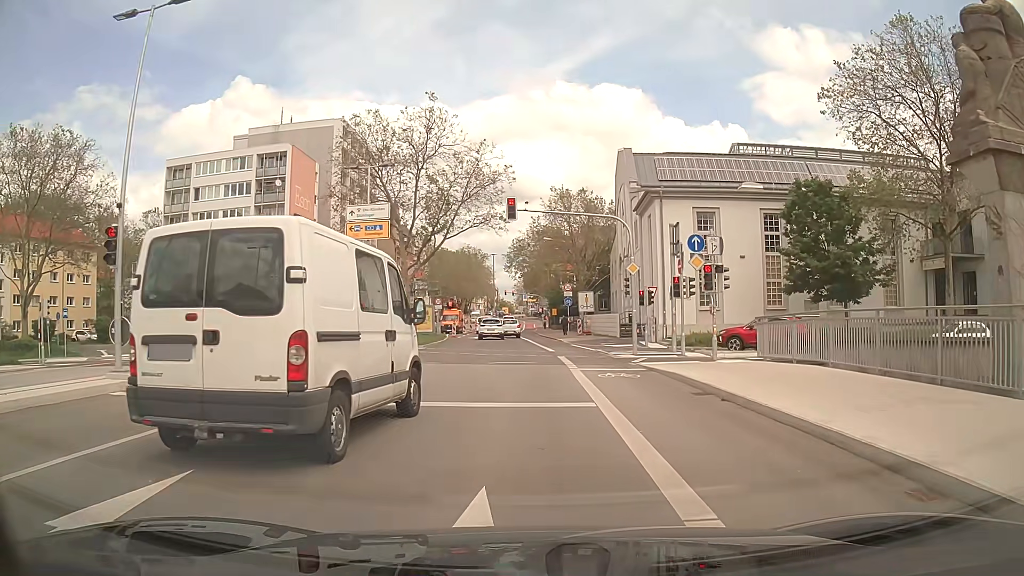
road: secondary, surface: asphalt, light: Day
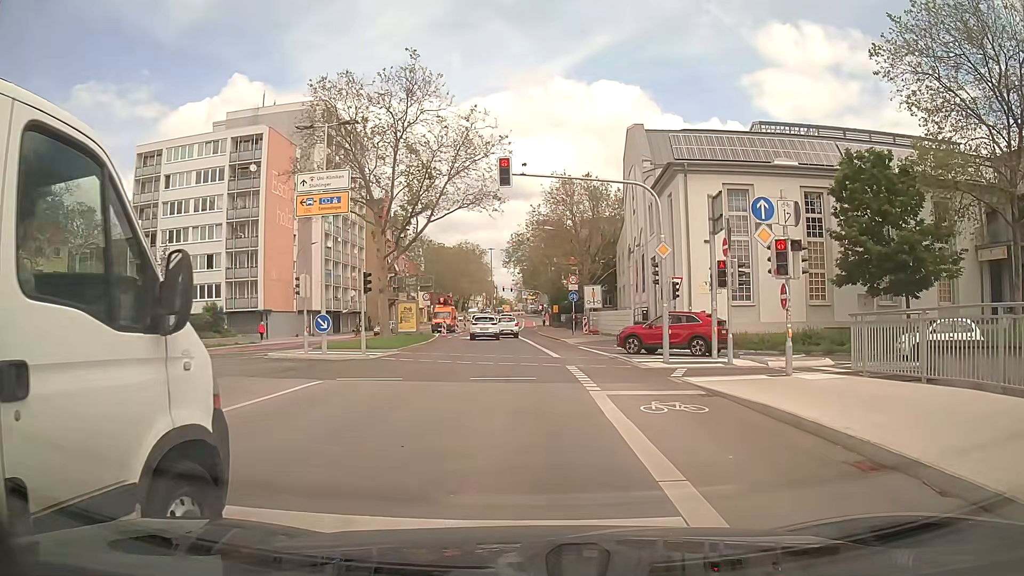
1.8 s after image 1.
(0.0, +6.2) m; -2°
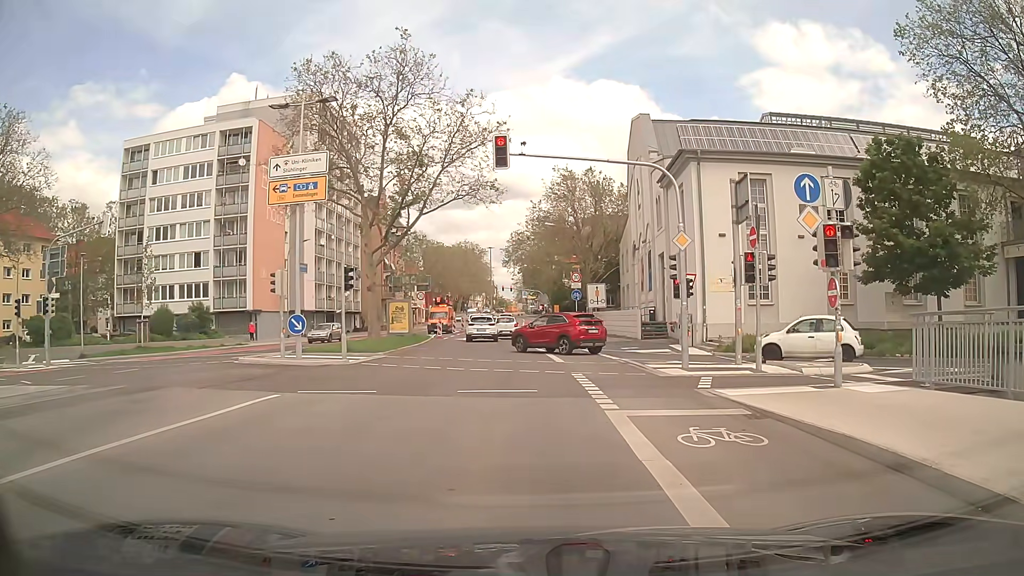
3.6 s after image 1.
(+0.1, +2.4) m; +1°
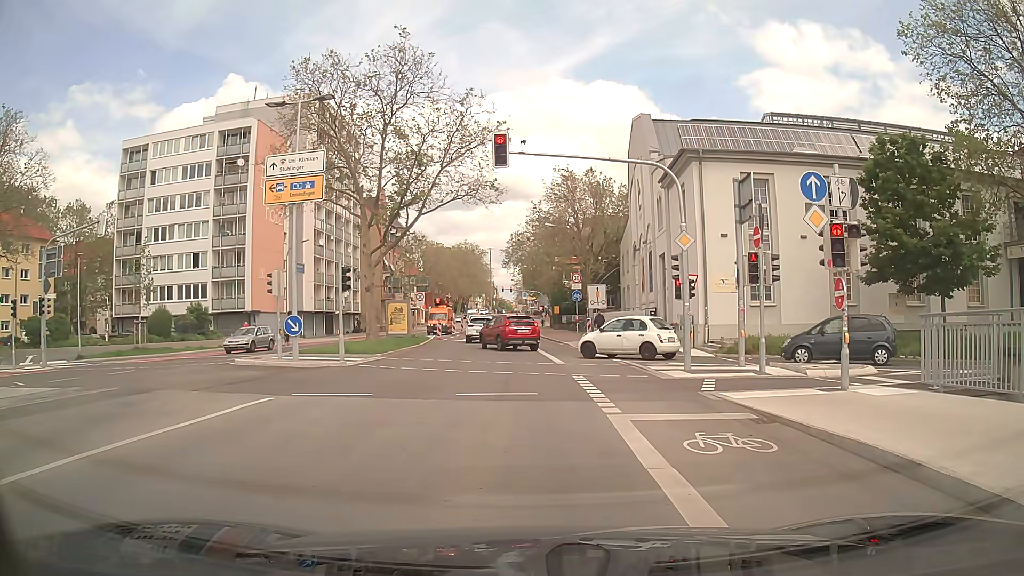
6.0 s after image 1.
(0.0, +0.4) m; 0°
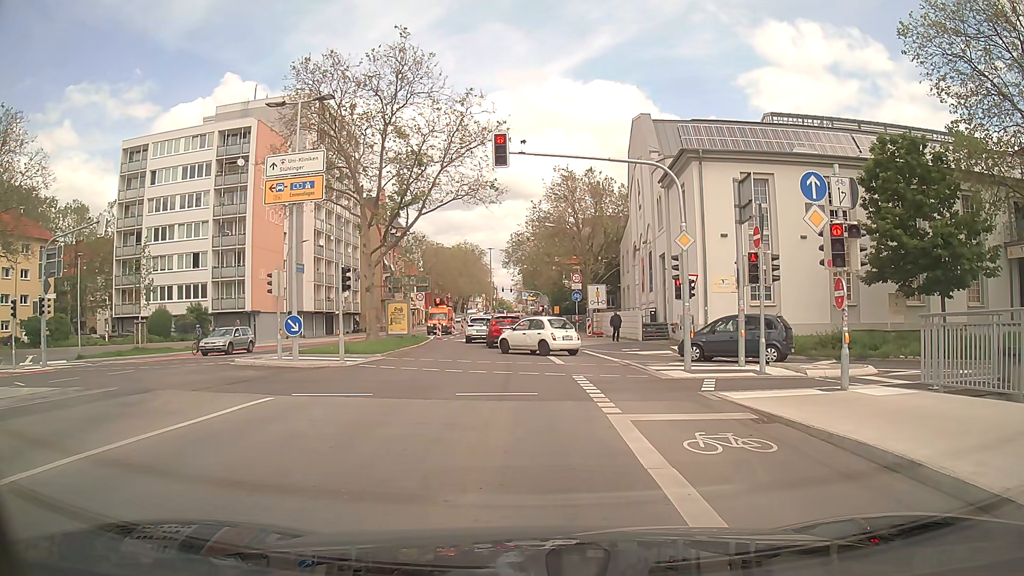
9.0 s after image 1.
(0.0, 0.0) m; 0°
